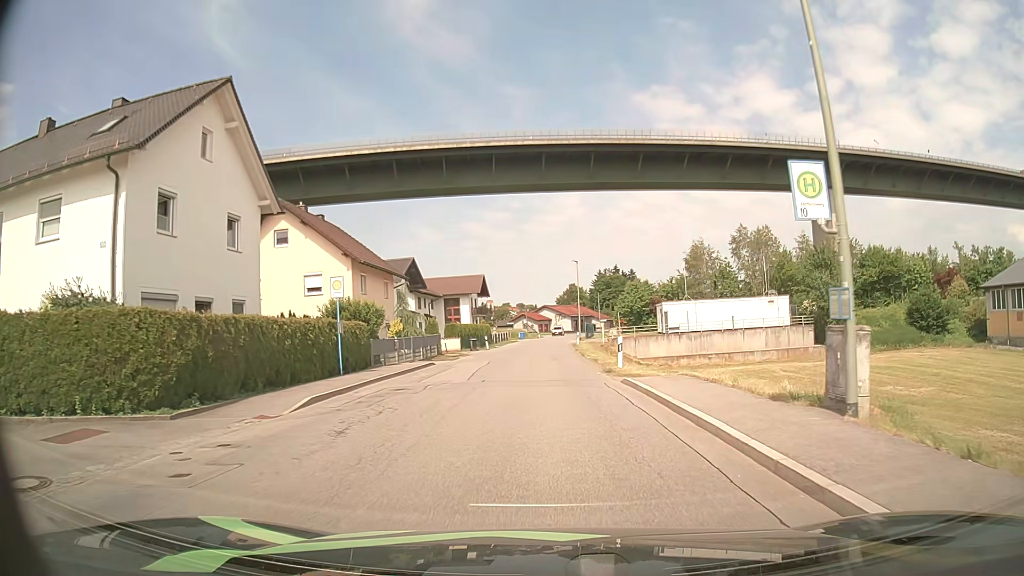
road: unclassified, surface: asphalt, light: Day
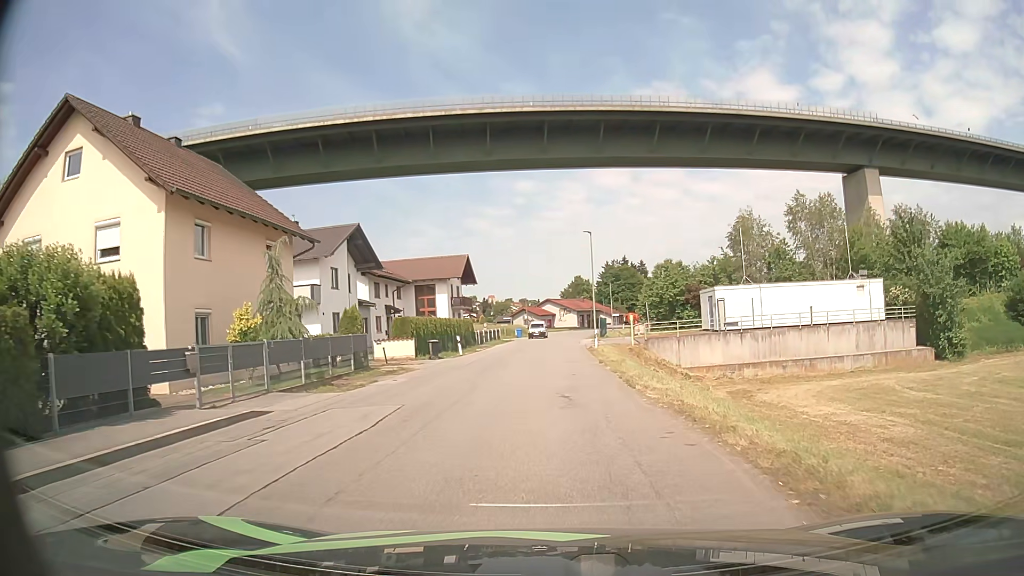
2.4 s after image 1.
(+0.1, +19.0) m; -1°
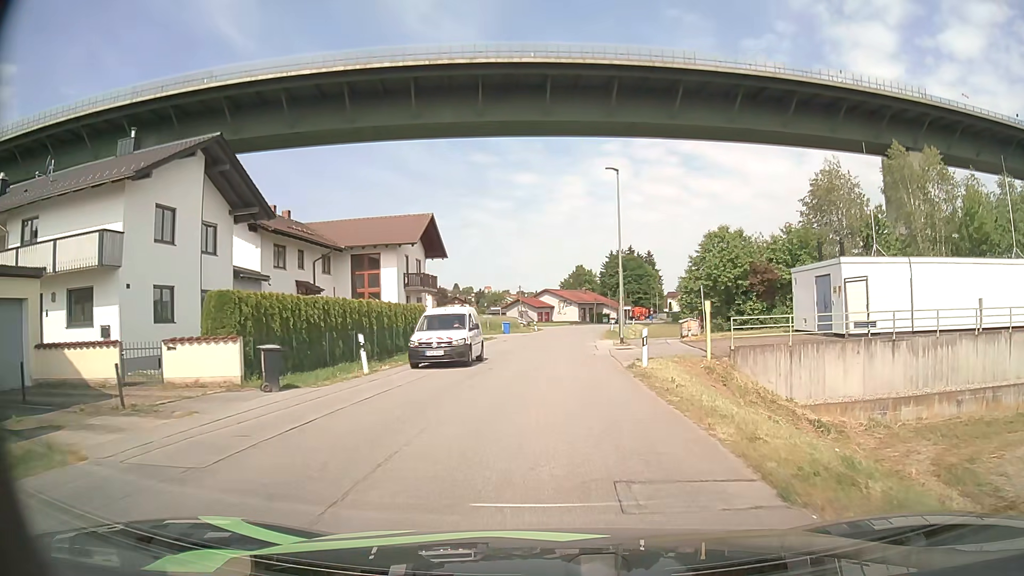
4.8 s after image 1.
(+0.4, +19.7) m; +2°
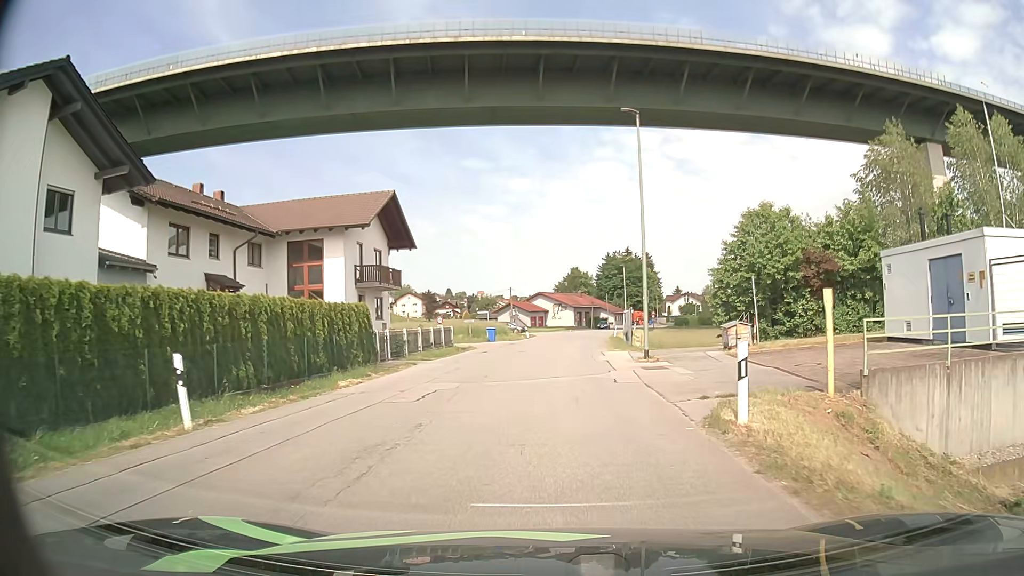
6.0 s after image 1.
(0.0, +9.6) m; 0°
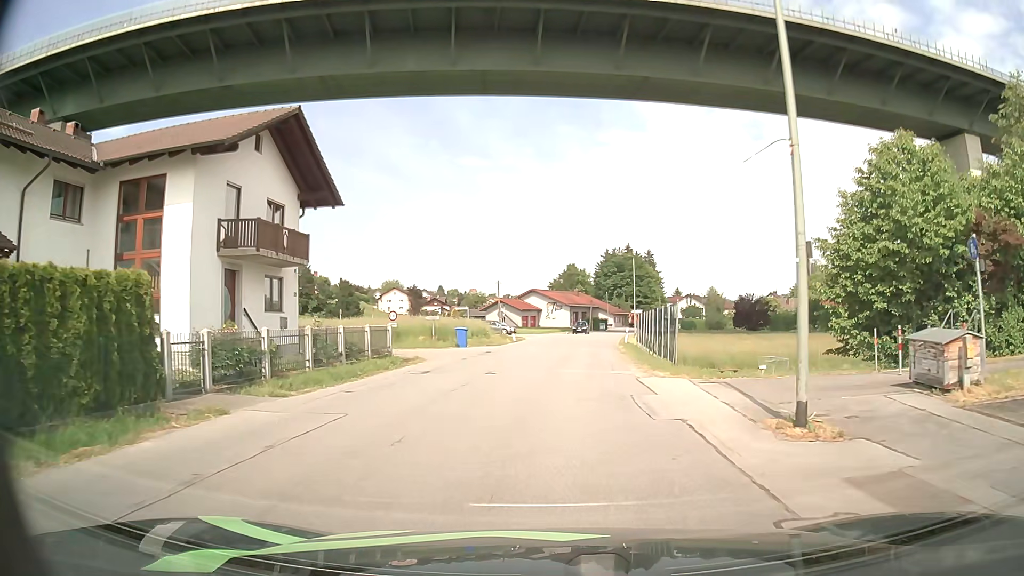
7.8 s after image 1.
(+0.1, +14.0) m; 0°
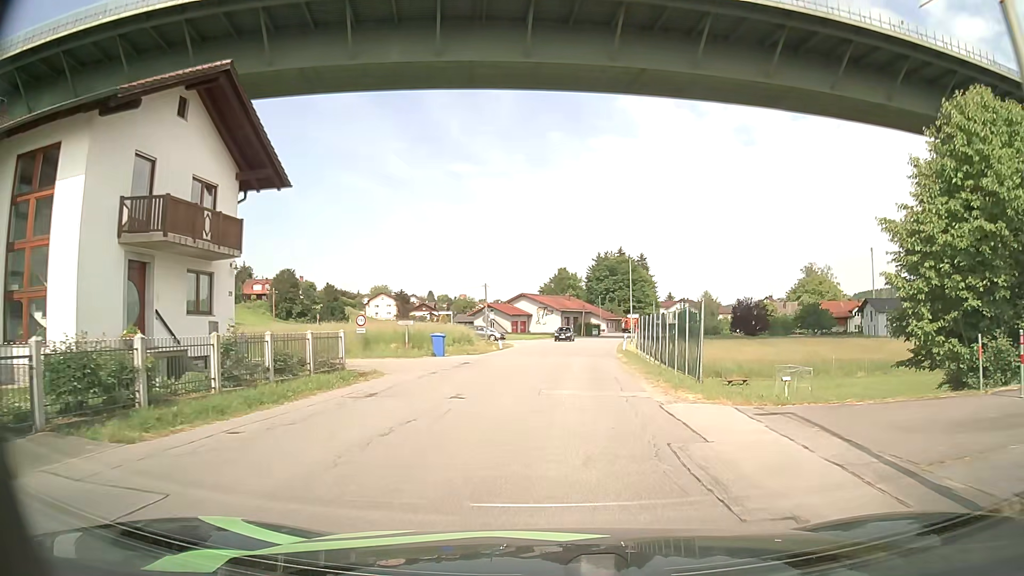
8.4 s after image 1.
(+0.1, +4.8) m; +1°
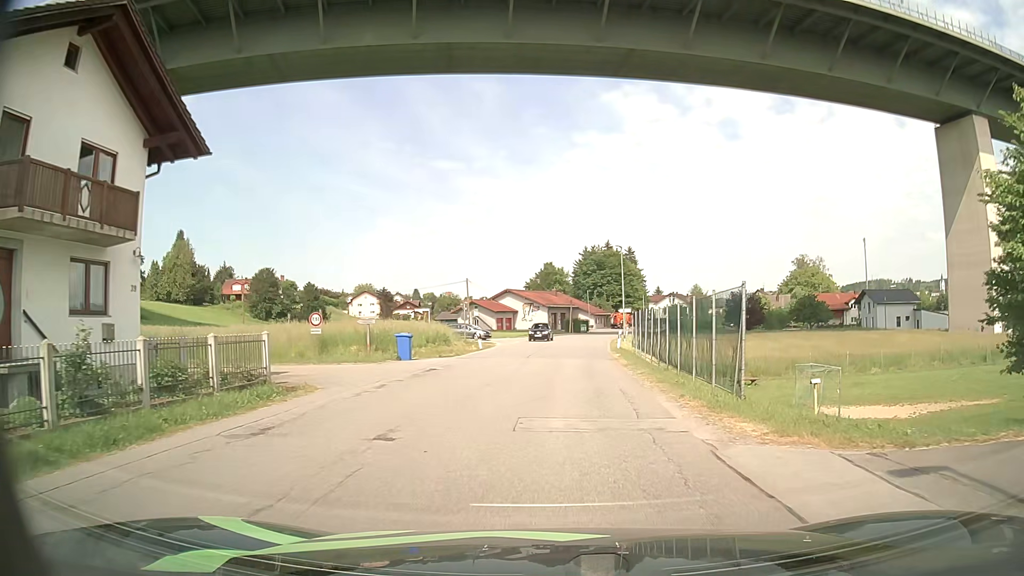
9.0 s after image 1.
(+0.1, +4.7) m; +1°
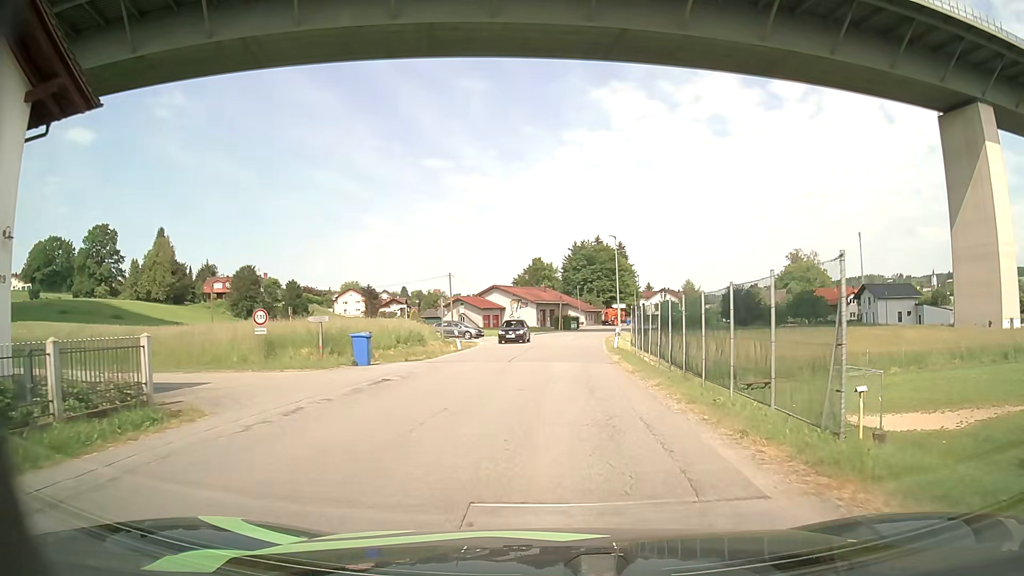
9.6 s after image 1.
(0.0, +4.7) m; +1°
(0, +10) (0, +20) (+1, +30) (+2, +40) (+2, +50) (+3, +60) (+4, +70) (+6, +80) (+7, +90) (+9, +99) m
